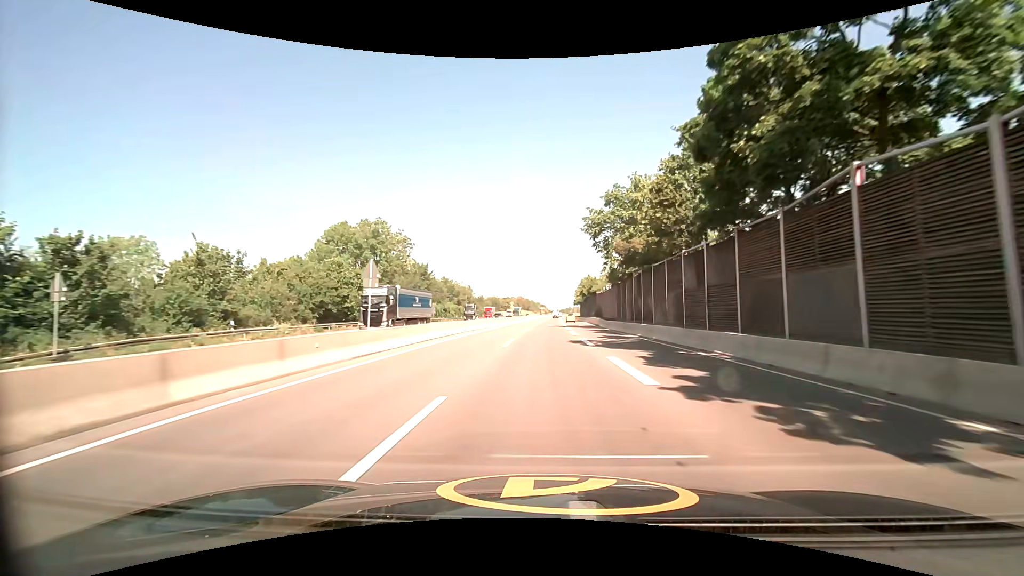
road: trunk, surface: asphalt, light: Day
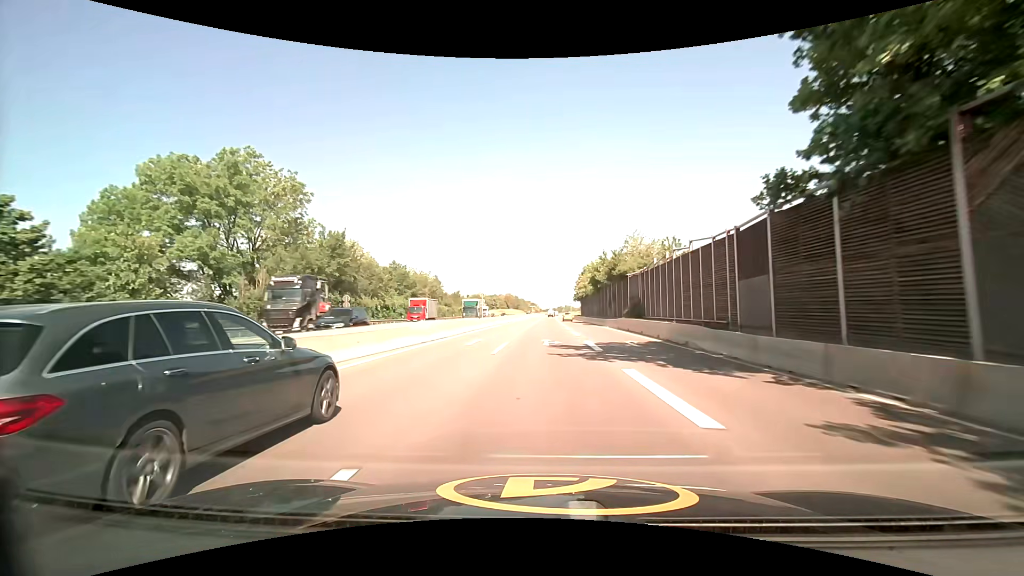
(+0.3, +39.7) m; +1°
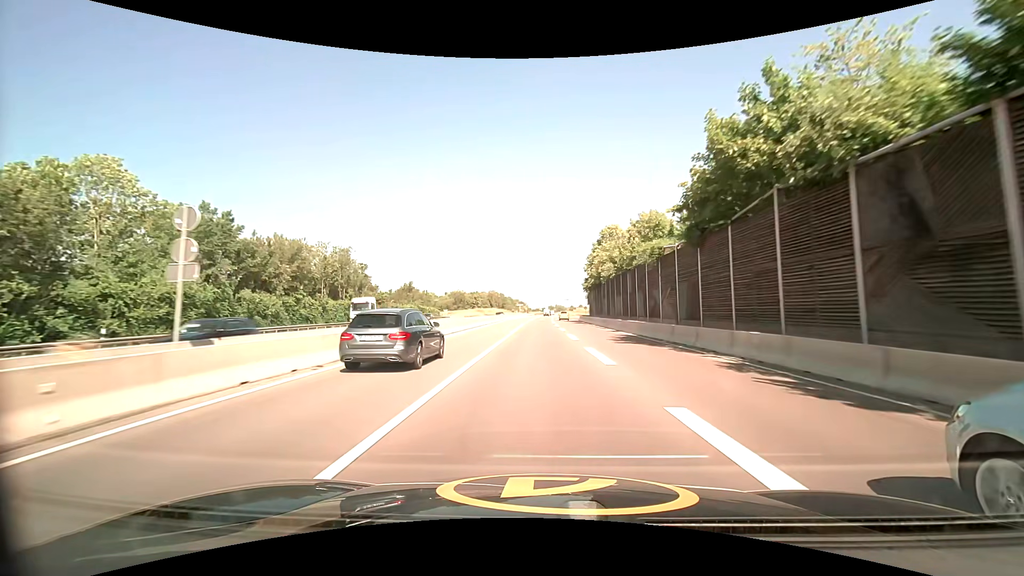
(+0.8, +53.1) m; +1°
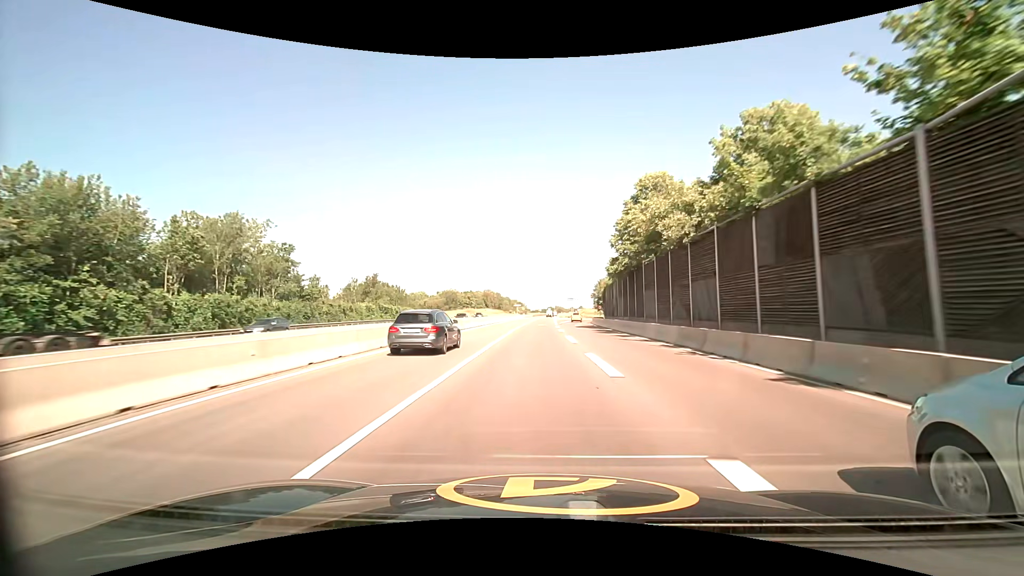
(+0.1, +26.5) m; 0°
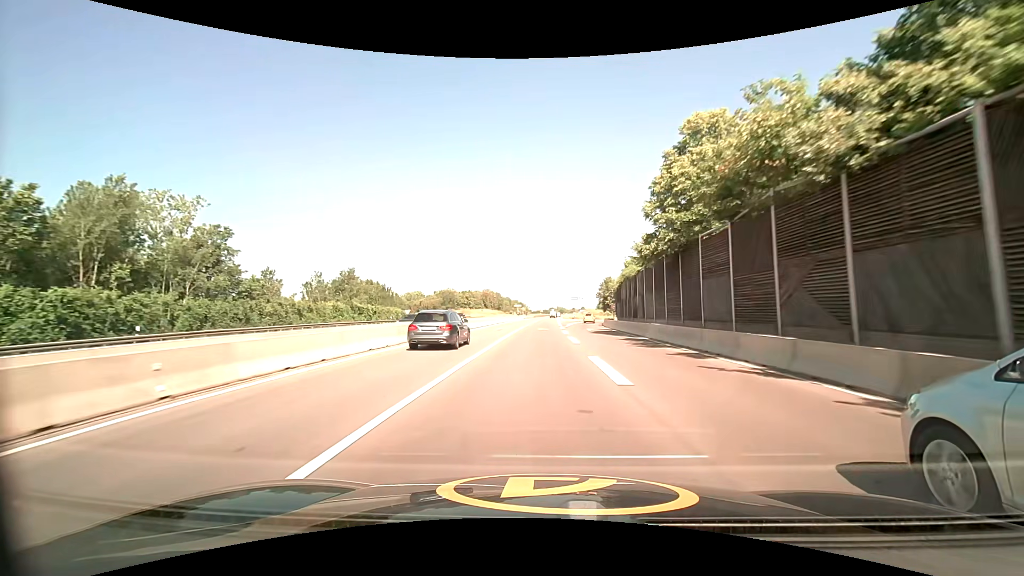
(0.0, +13.2) m; 0°
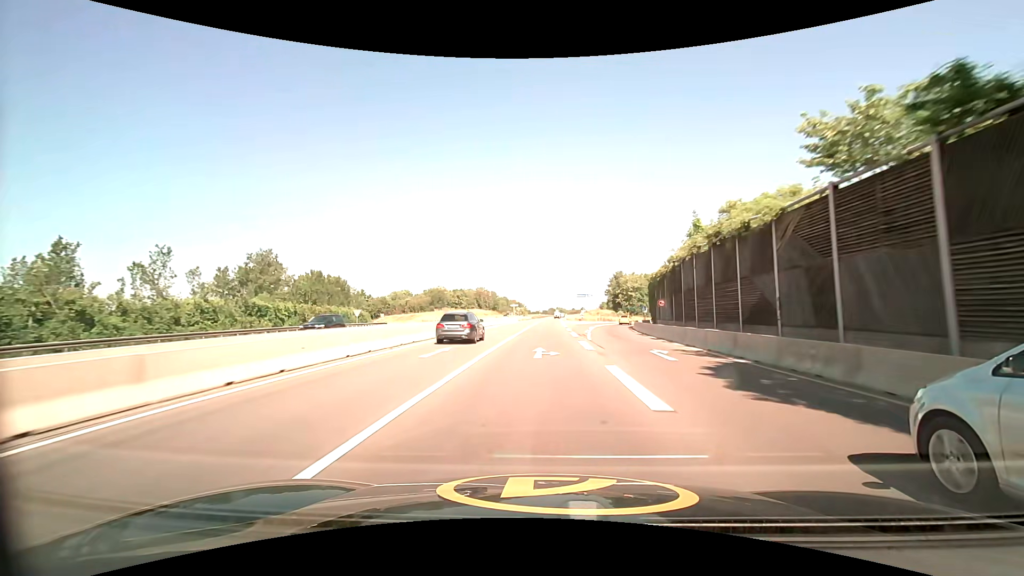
(-0.1, +26.4) m; 0°
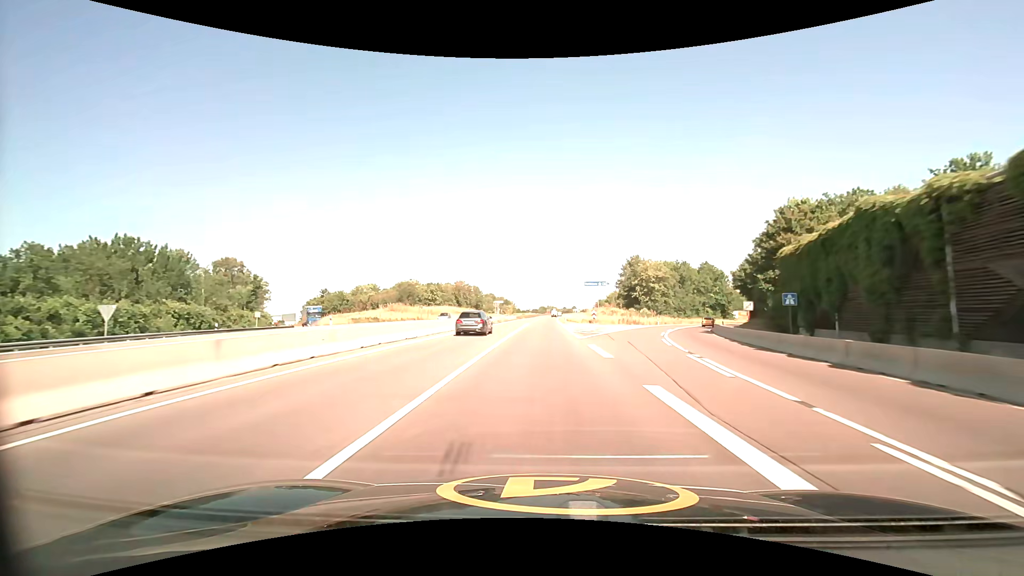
(+0.3, +39.8) m; +1°
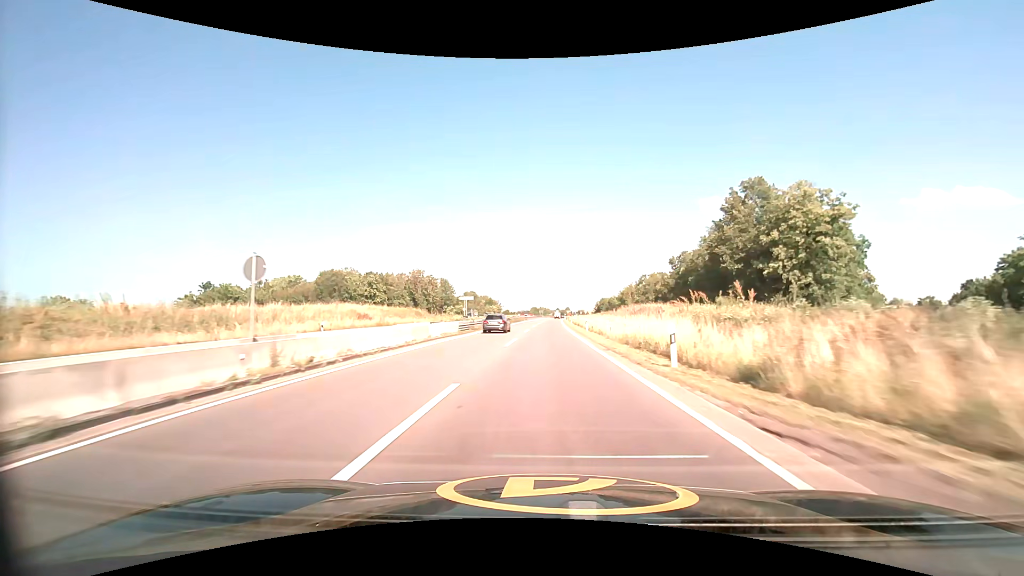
(+0.4, +67.2) m; +1°
(0, +10) (0, +20) (0, +30) (0, +40) (0, +50) (+1, +60) (+1, +70) (+1, +80) (+2, +90) (+2, +100) m
